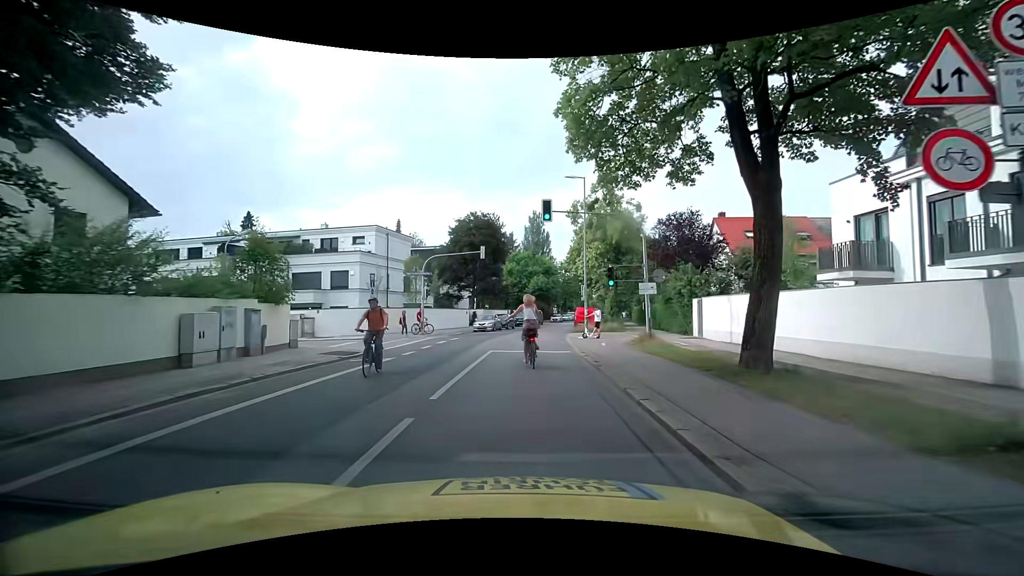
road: secondary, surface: asphalt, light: Day
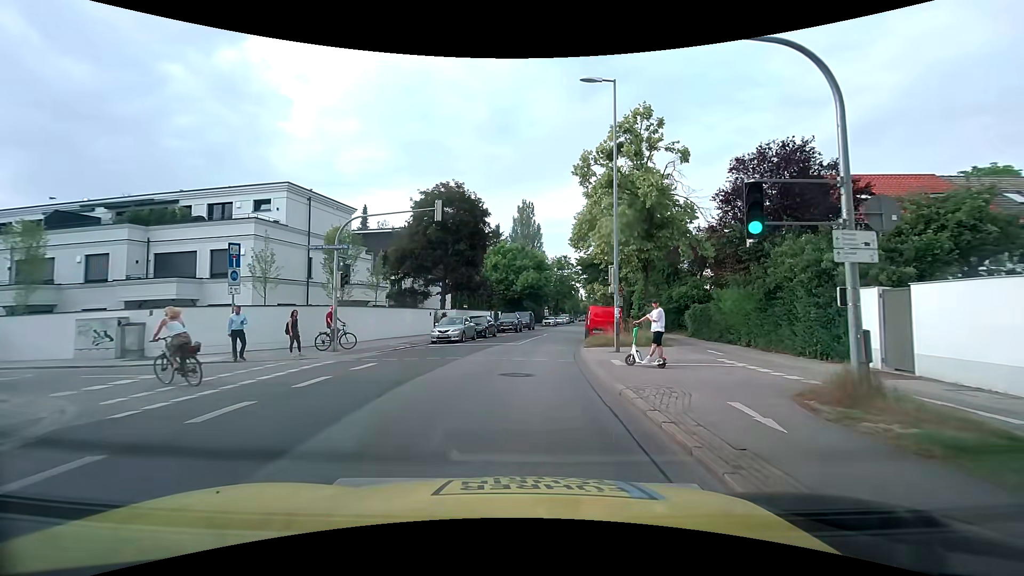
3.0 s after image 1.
(+0.3, +14.2) m; +2°
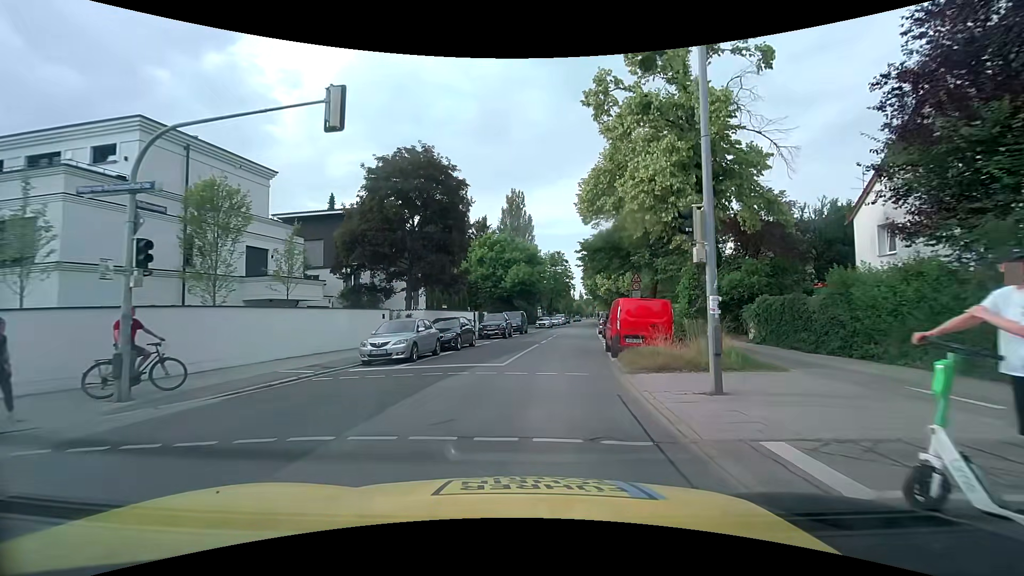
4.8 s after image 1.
(+0.1, +10.4) m; +1°
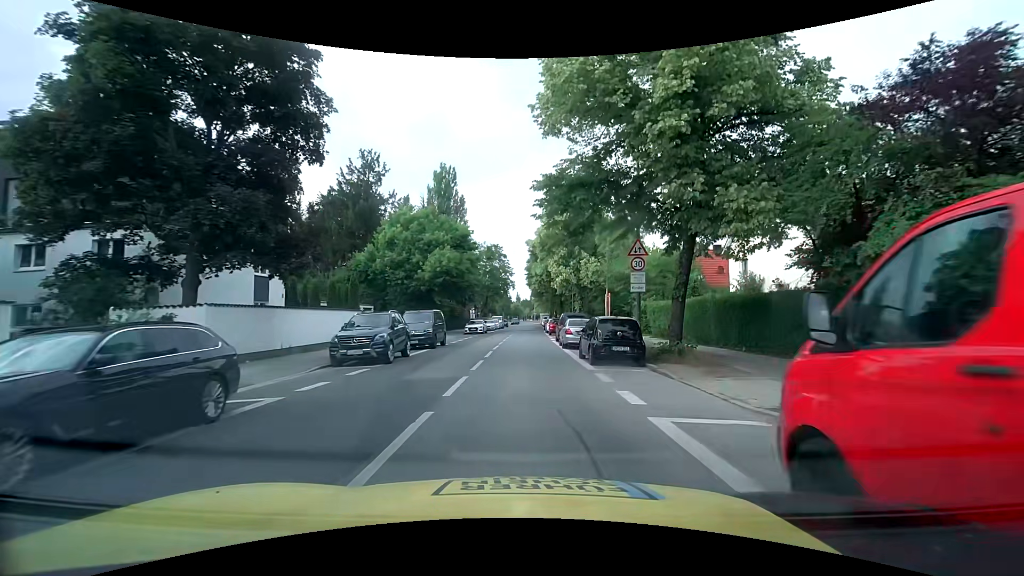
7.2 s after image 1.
(+0.8, +17.1) m; +7°
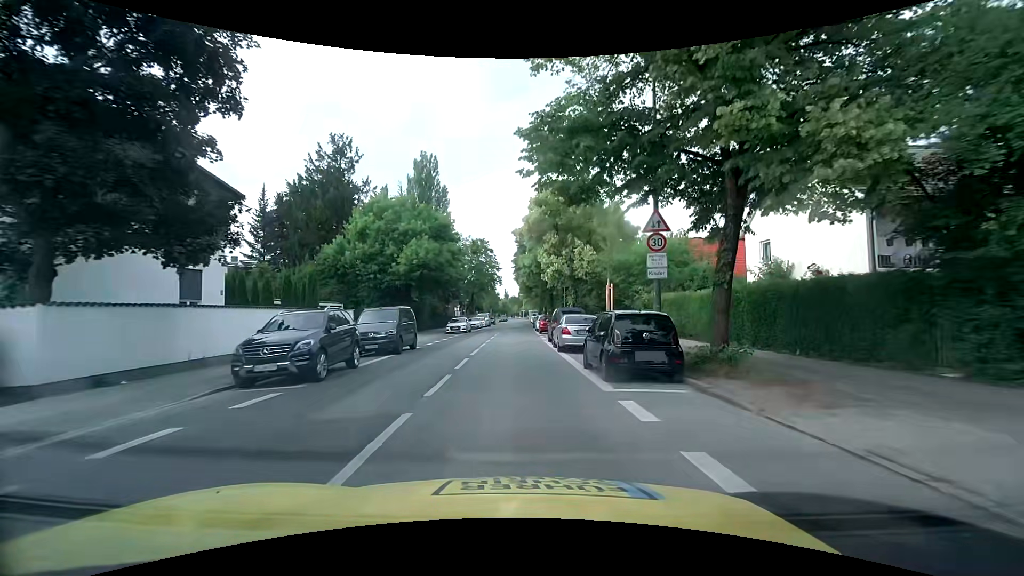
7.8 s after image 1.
(+0.1, +4.7) m; +1°
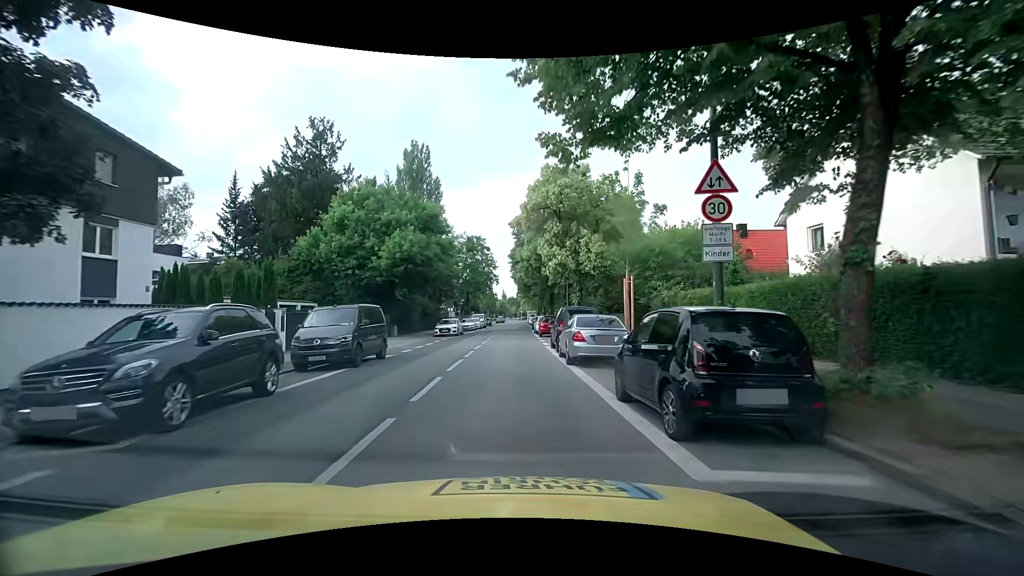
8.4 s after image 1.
(0.0, +4.9) m; 0°
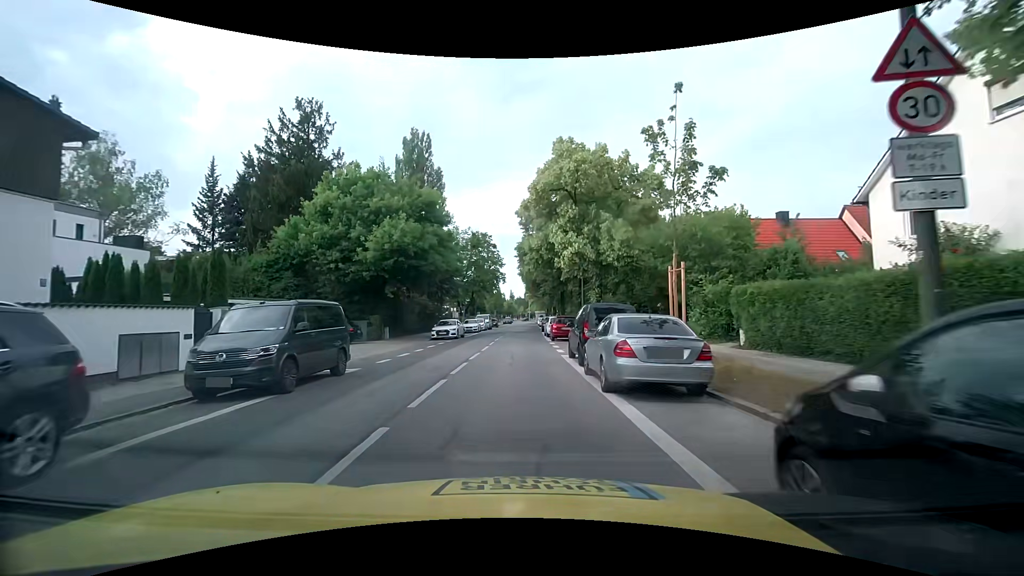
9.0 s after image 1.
(0.0, +5.1) m; -1°
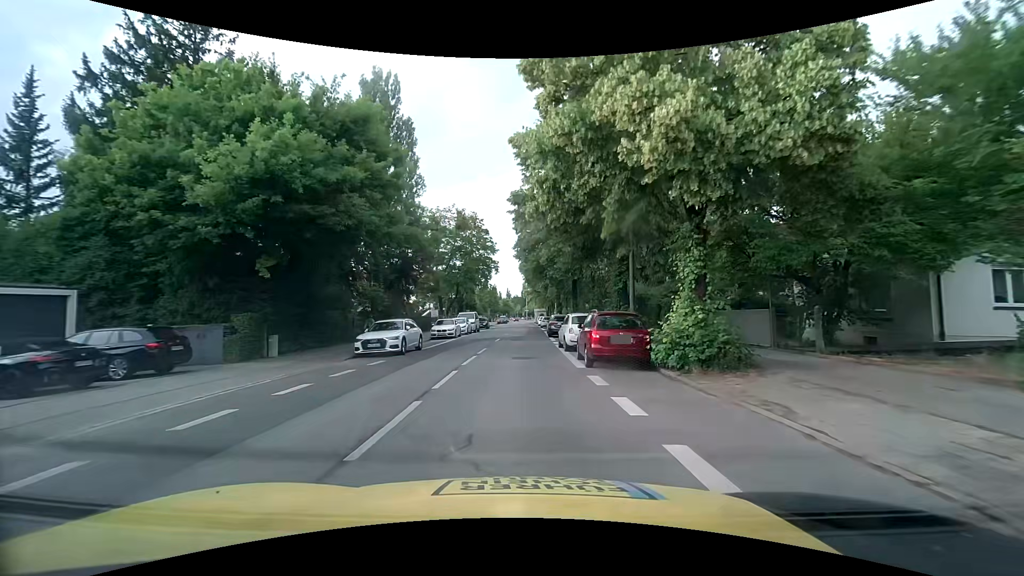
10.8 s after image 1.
(0.0, +16.3) m; 0°
(0, +10) (0, +20) (0, +30) (0, +40) (0, +50) (0, +60) (0, +70) (+1, +80) (+1, +90) (+1, +100) m
